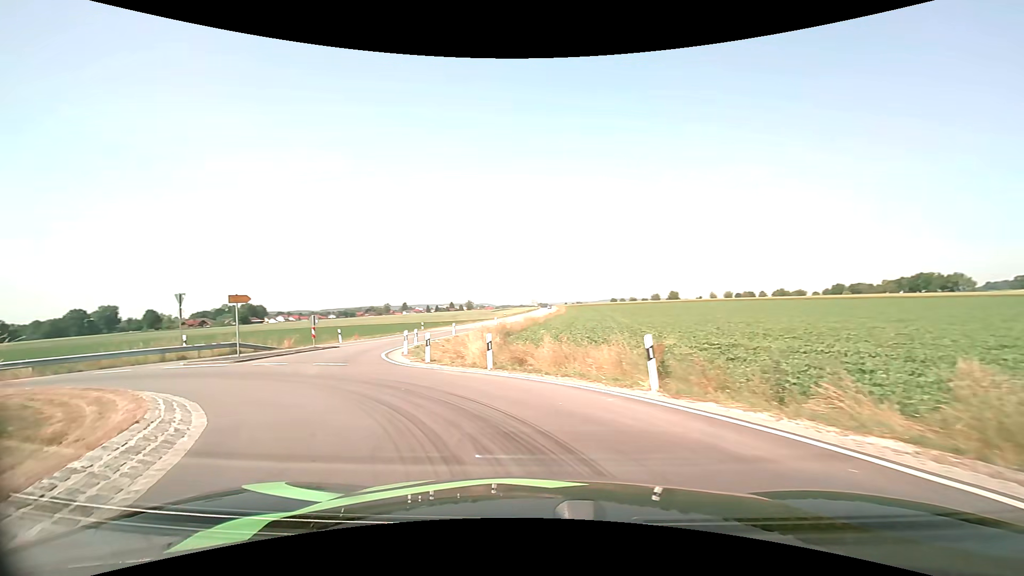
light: Day
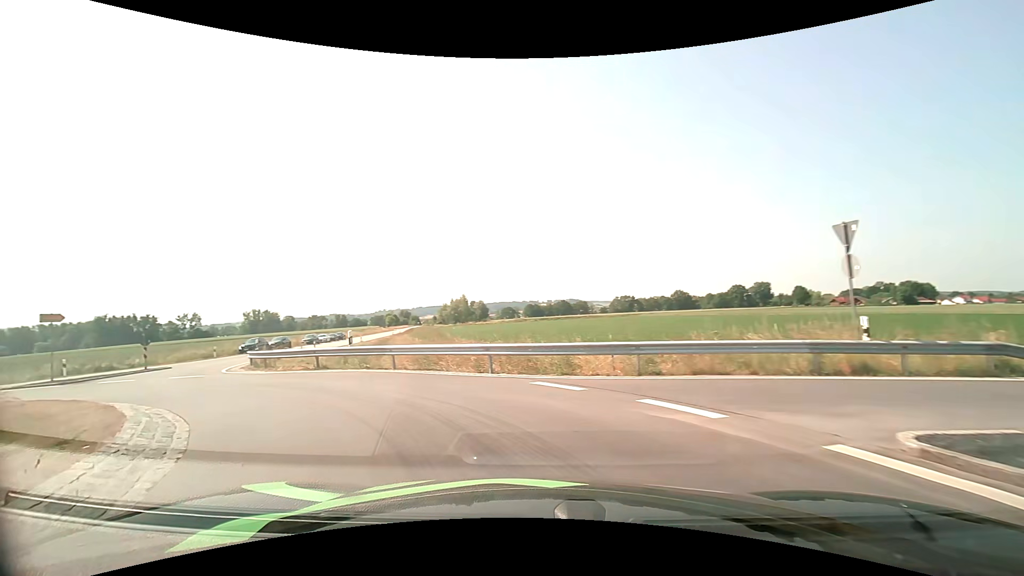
(-9.7, +15.7) m; -66°
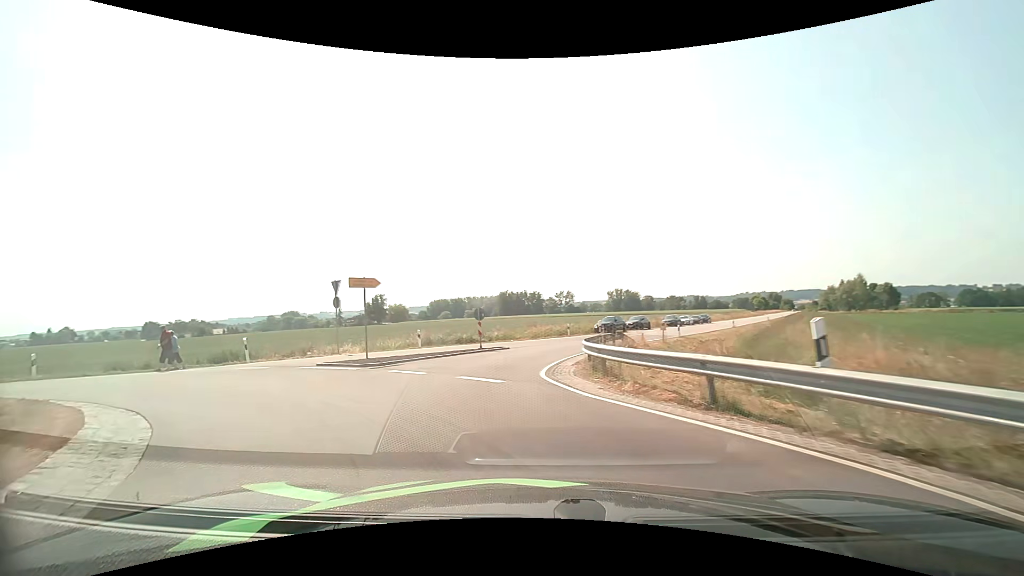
(-4.1, +10.9) m; -40°
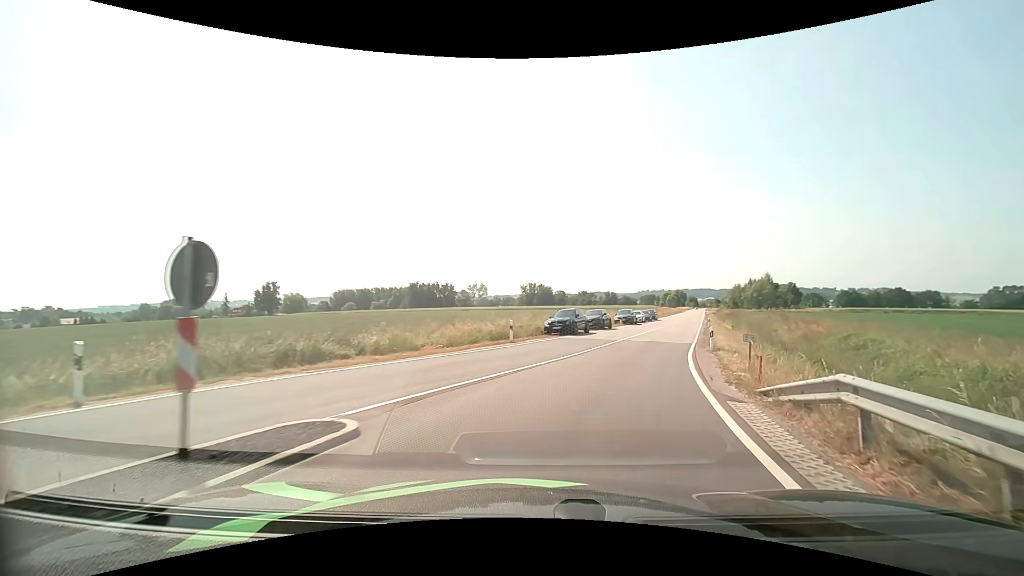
(-1.4, +18.5) m; +8°
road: tertiary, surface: asphalt
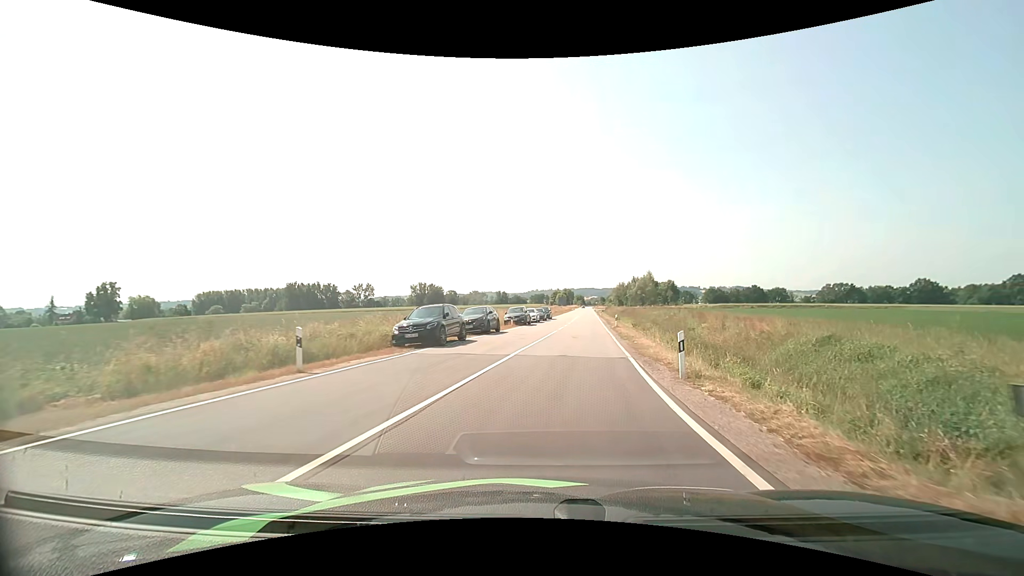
(+1.5, +11.3) m; +13°
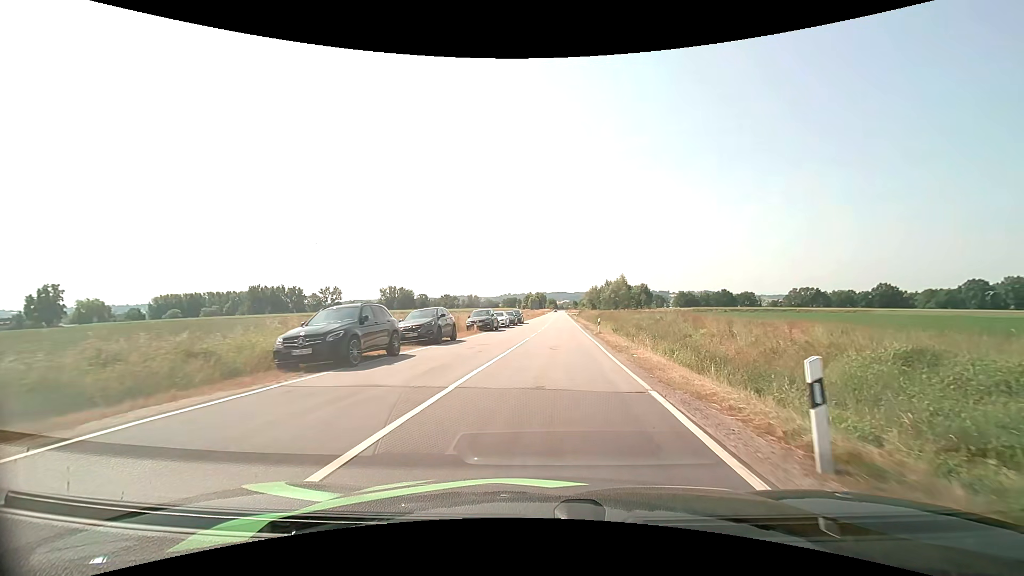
(+0.2, +6.5) m; +3°
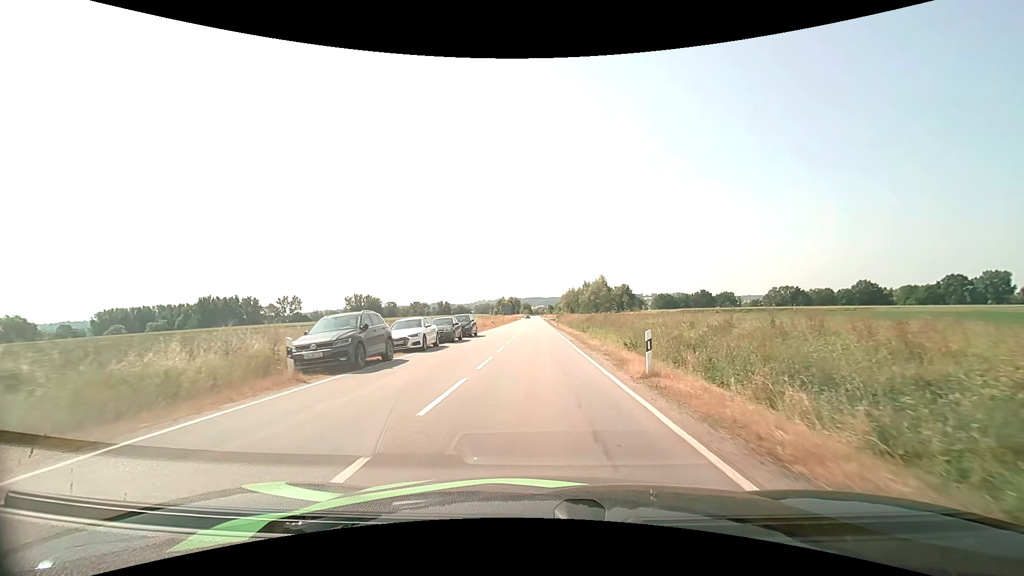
(+1.0, +21.9) m; +3°
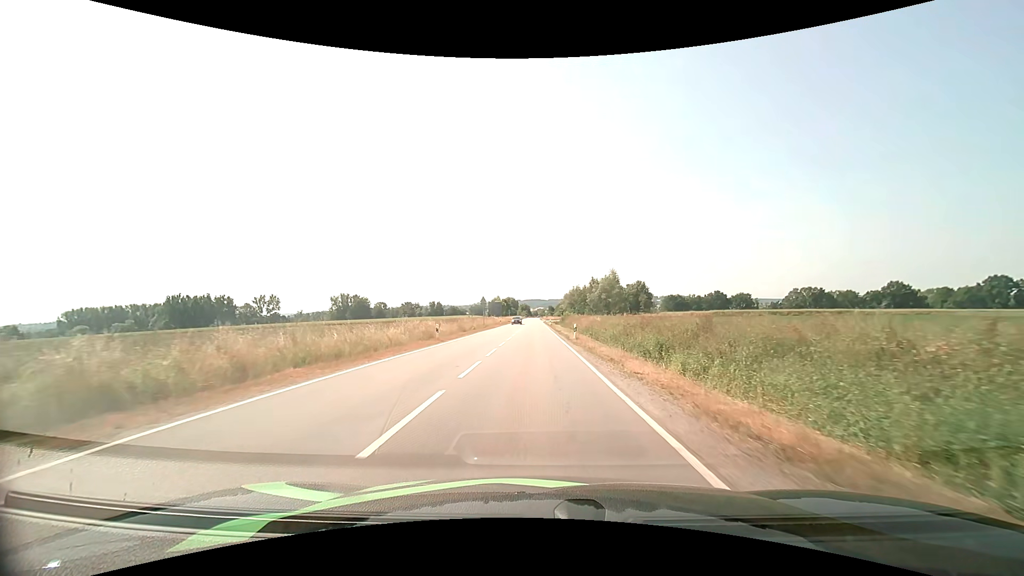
(+0.2, +33.0) m; 0°
(0, +10) (0, +20) (0, +30) (0, +40) (0, +50) (0, +60) (0, +70) (-1, +80) (-1, +90) (-1, +100) m
